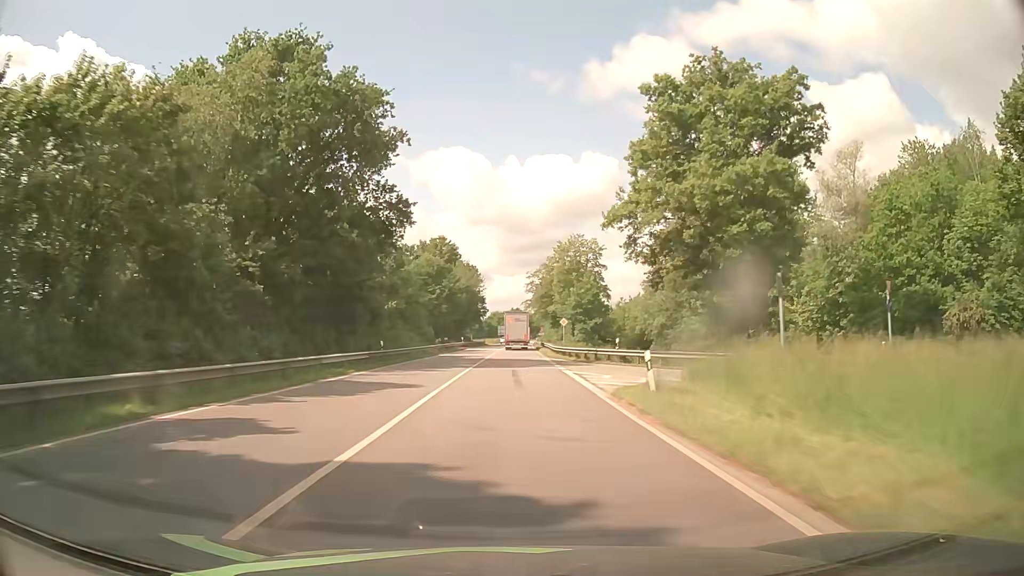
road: primary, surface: asphalt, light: Day
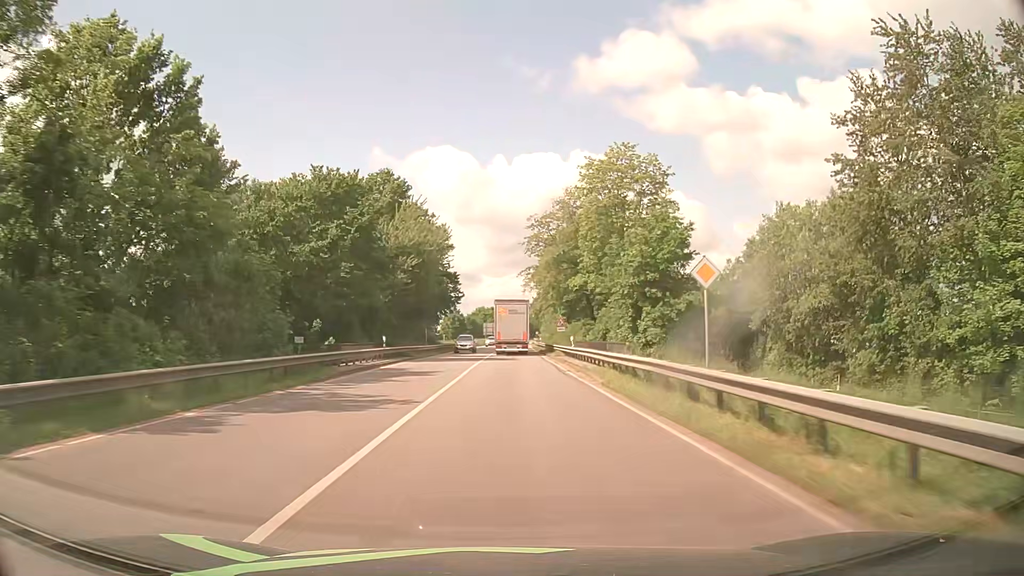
(+0.2, +48.3) m; +1°
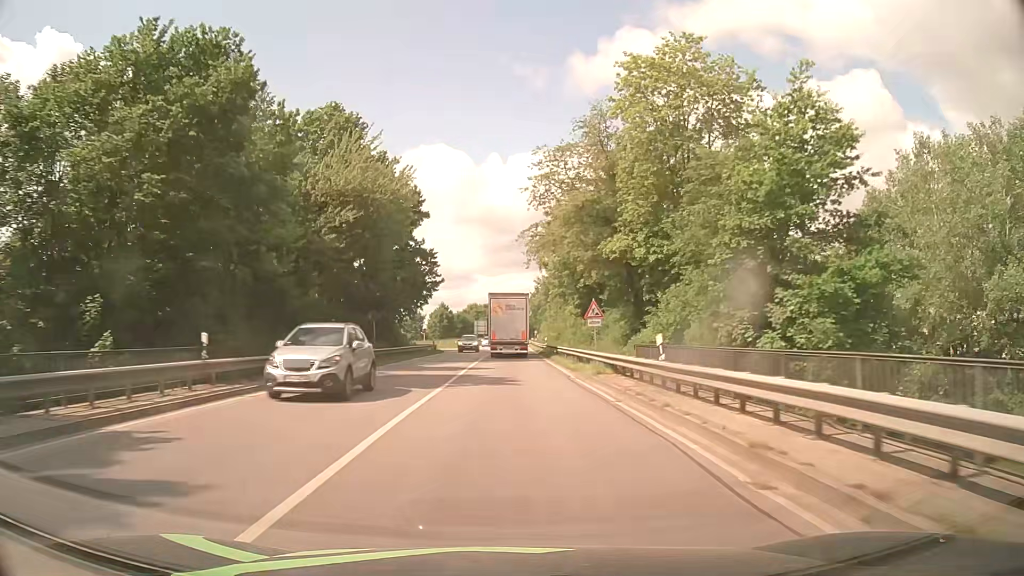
(+0.1, +21.2) m; +1°
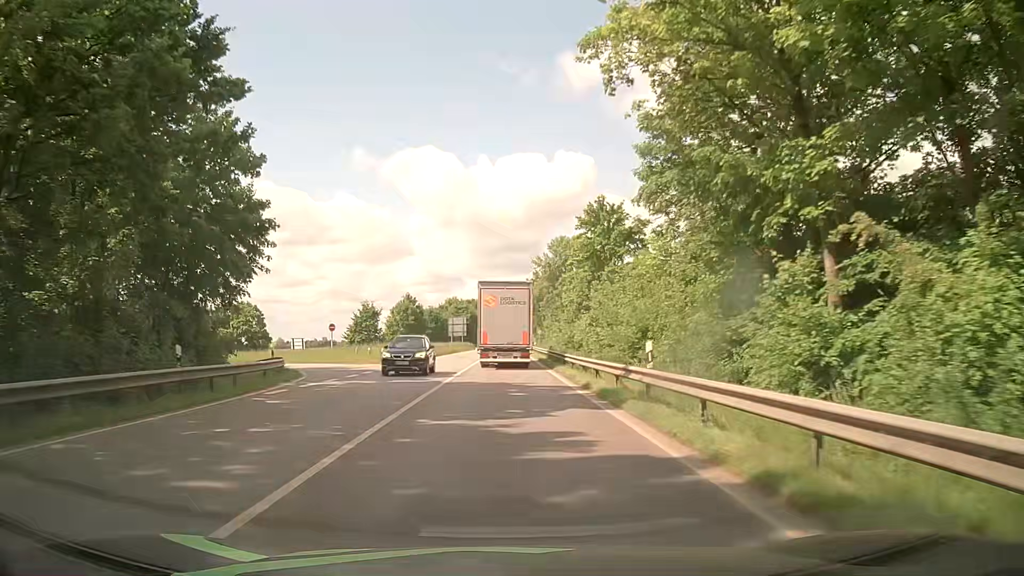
(+0.2, +47.7) m; 0°
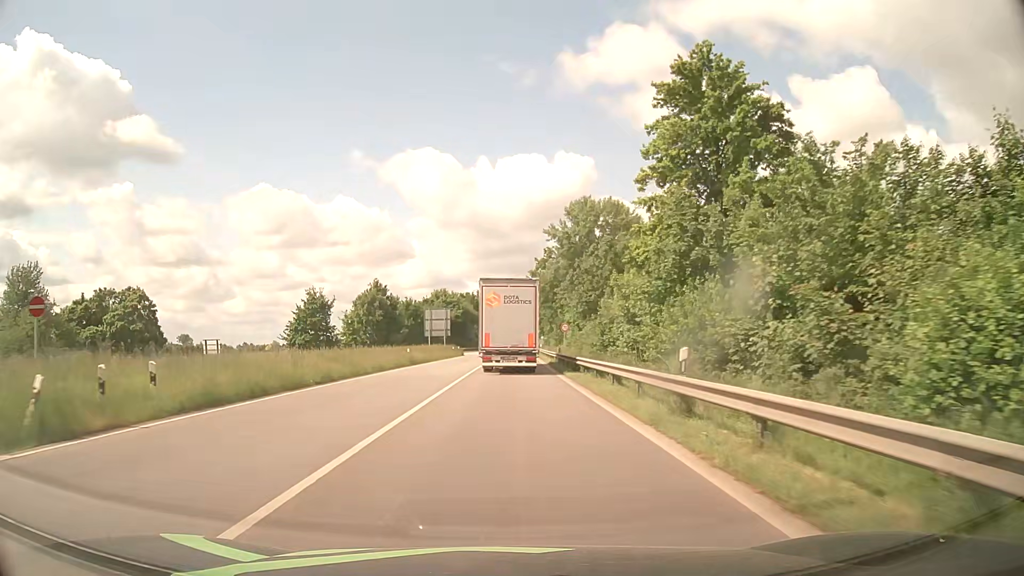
(+0.1, +34.5) m; 0°
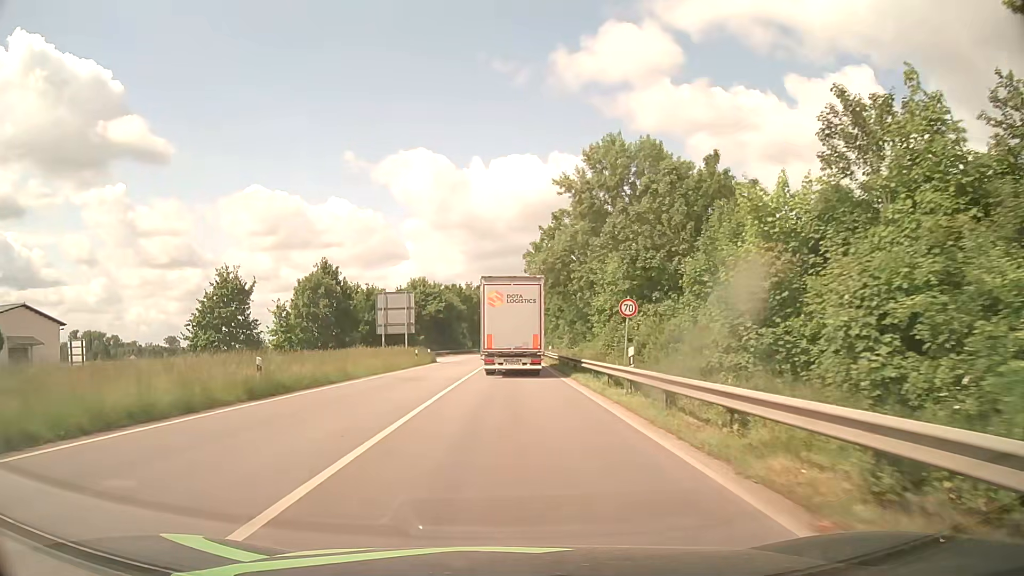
(0.0, +26.9) m; 0°
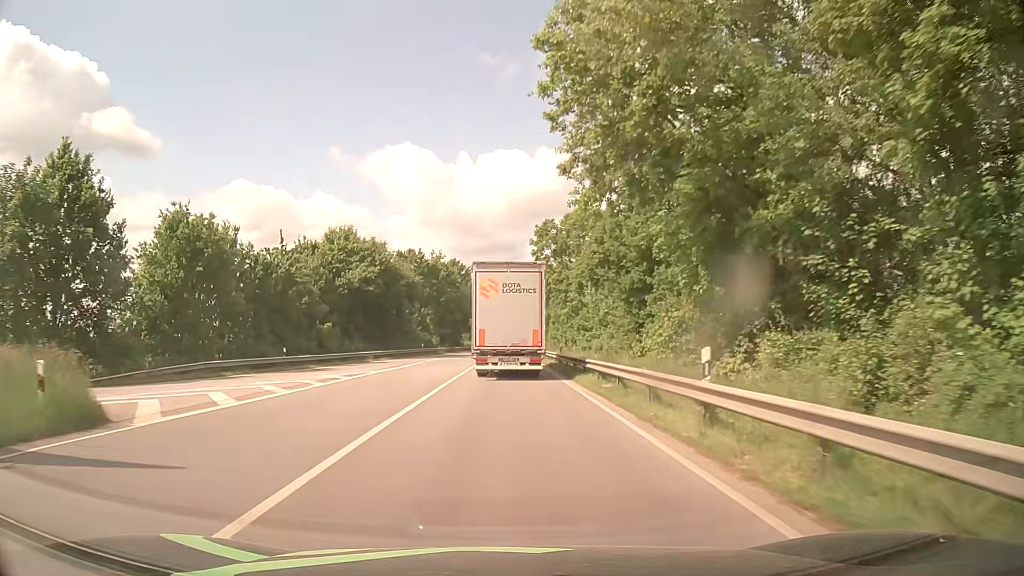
(+0.6, +47.5) m; +1°
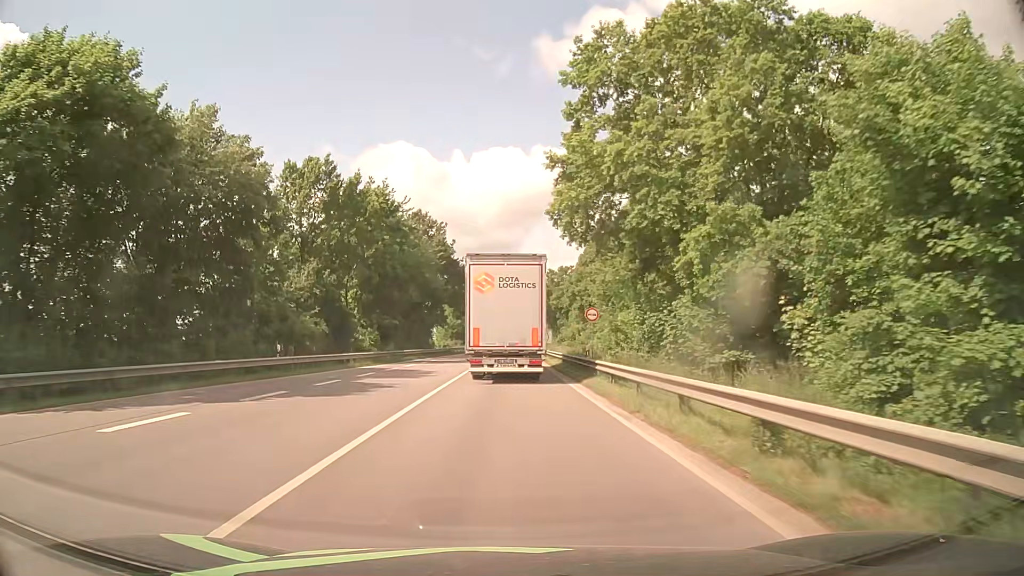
(+0.2, +46.6) m; +1°
